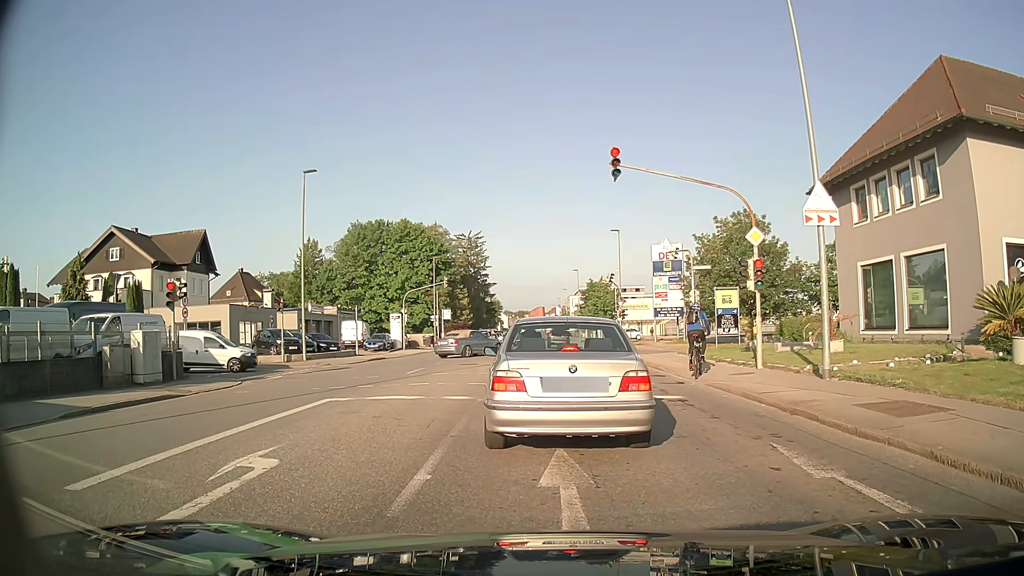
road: tertiary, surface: asphalt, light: Day
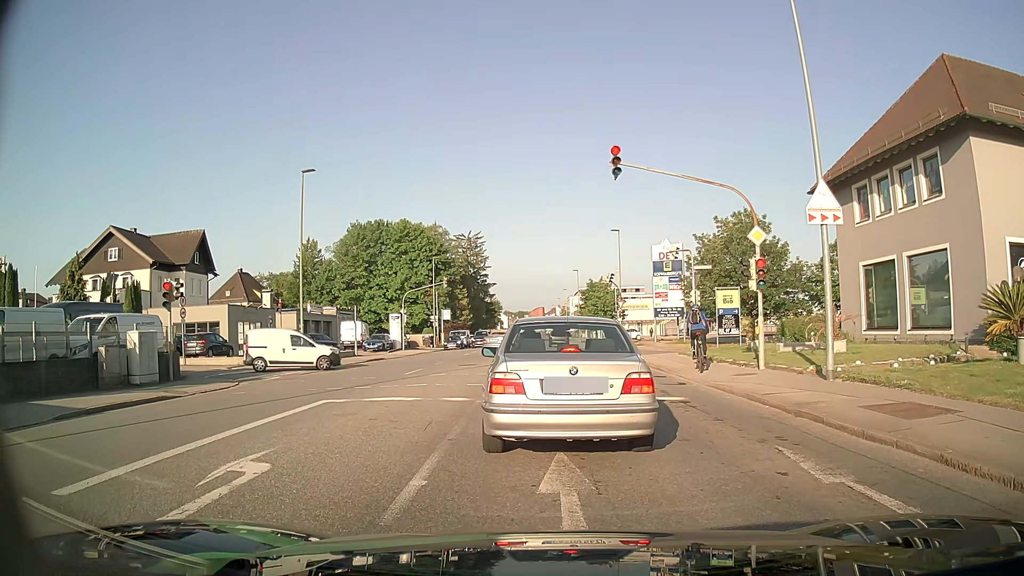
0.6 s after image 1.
(0.0, +0.2) m; 0°
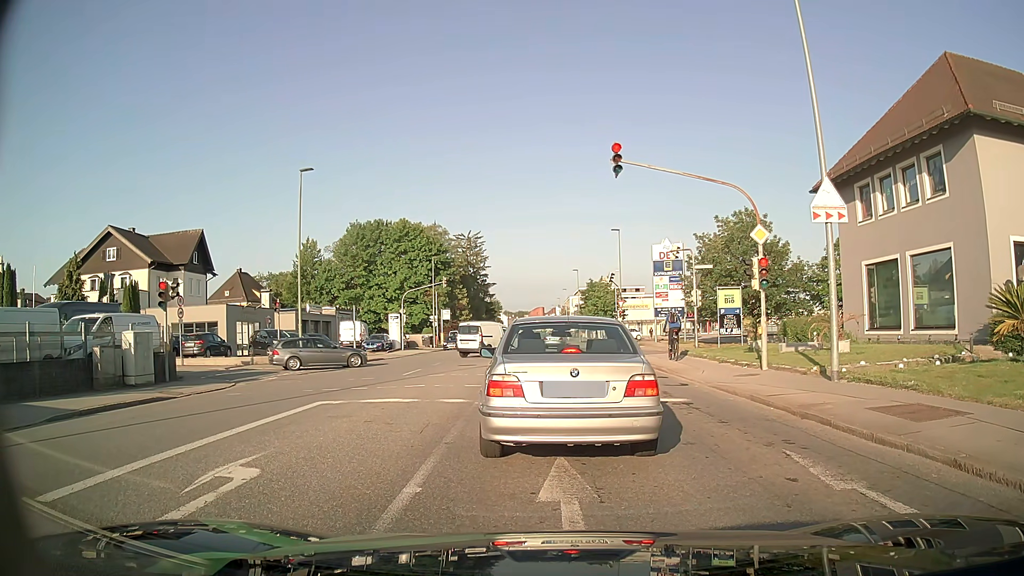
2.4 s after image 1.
(0.0, +0.3) m; 0°
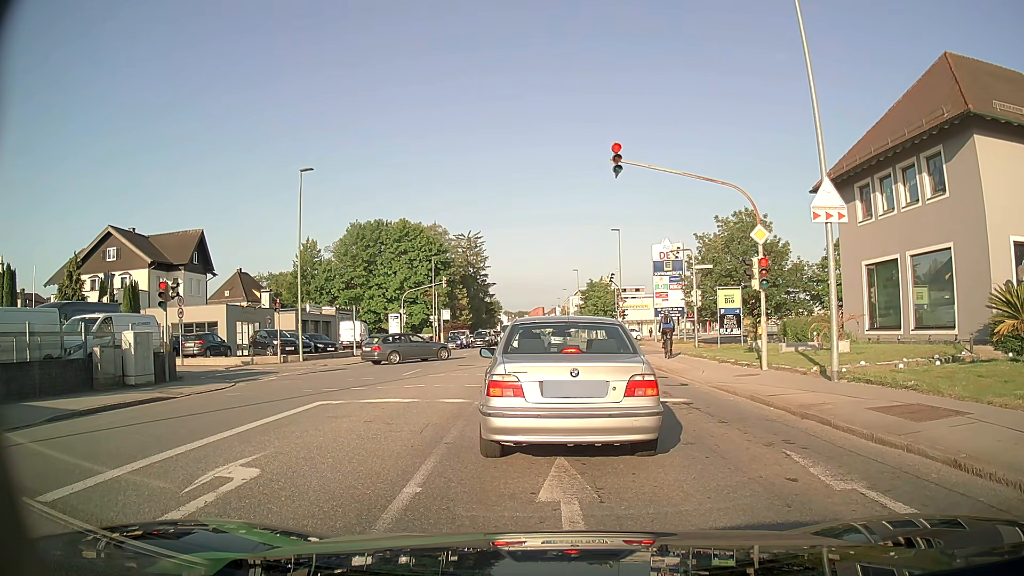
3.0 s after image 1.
(0.0, 0.0) m; 0°
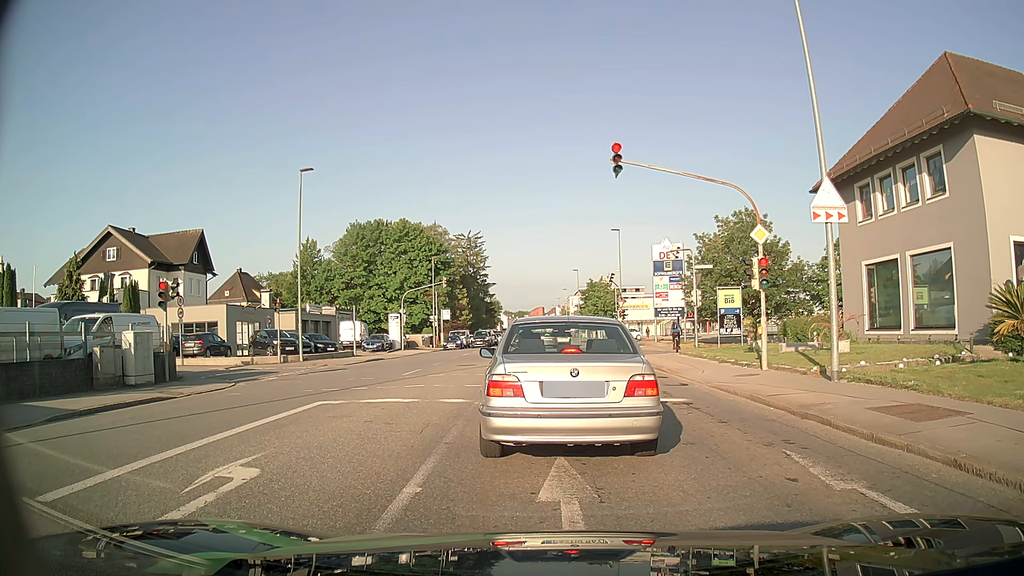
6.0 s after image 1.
(0.0, 0.0) m; 0°
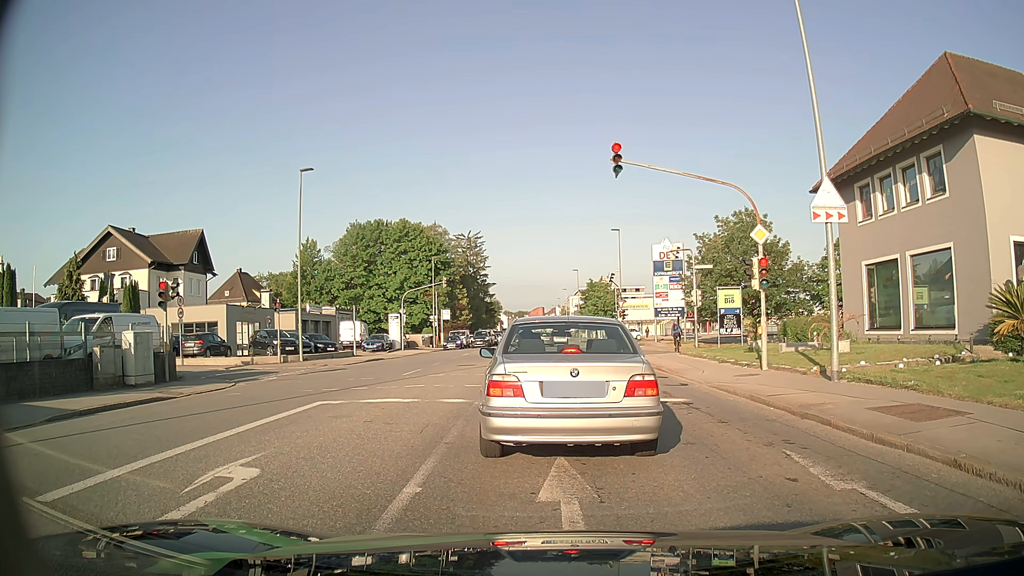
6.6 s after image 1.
(0.0, 0.0) m; 0°
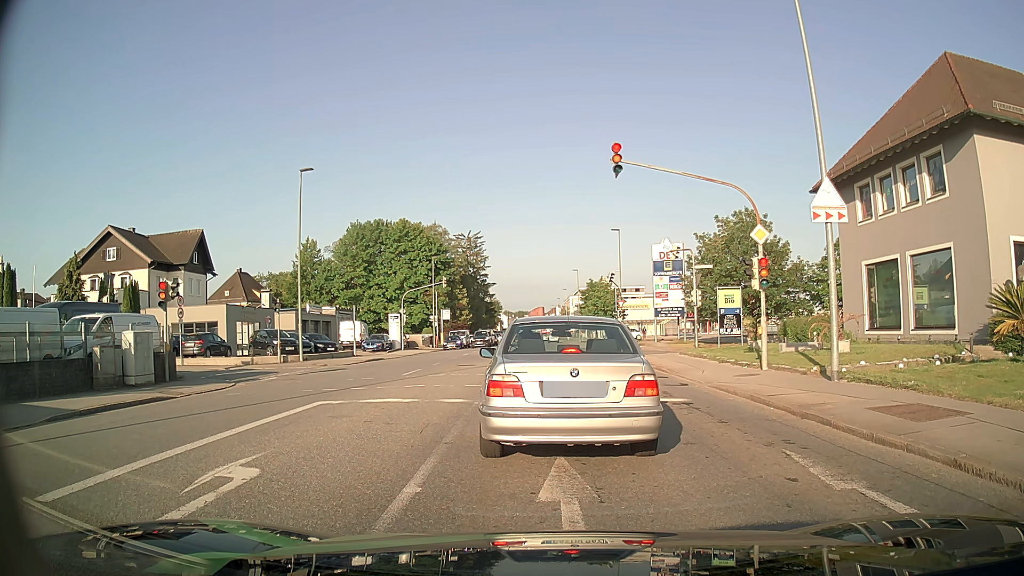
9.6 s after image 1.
(0.0, 0.0) m; 0°
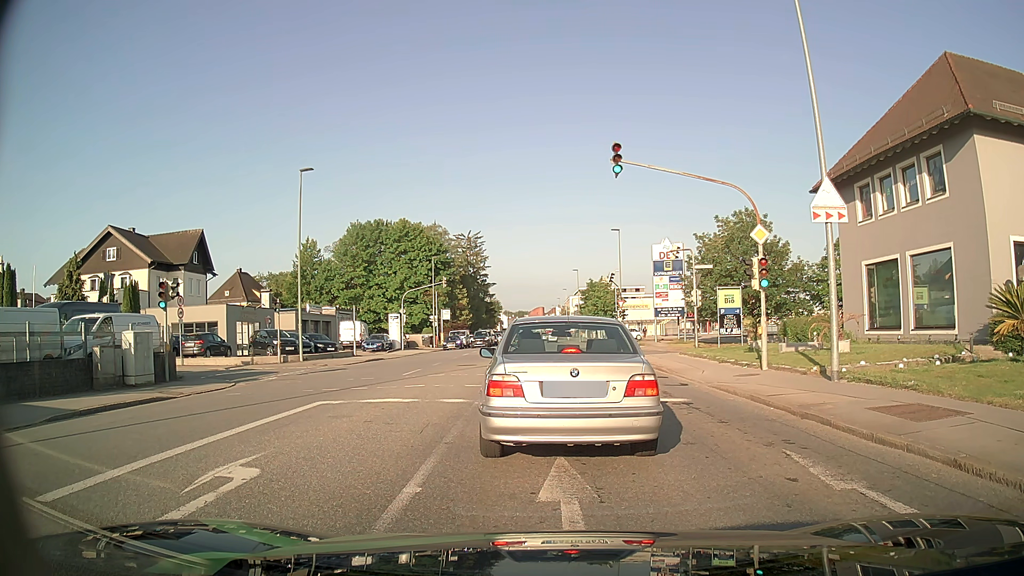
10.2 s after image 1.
(0.0, 0.0) m; 0°
